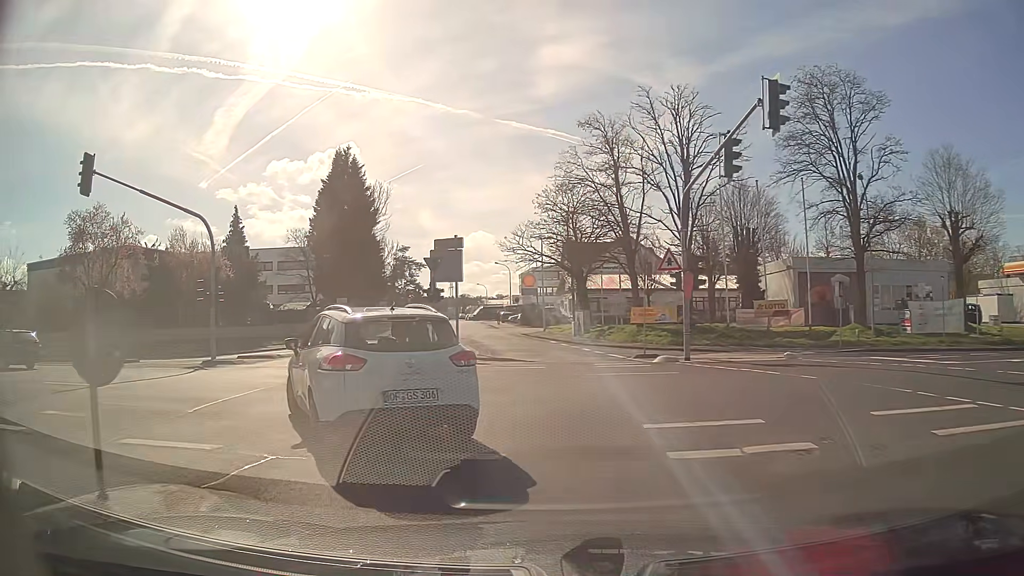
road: tertiary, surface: asphalt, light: Day
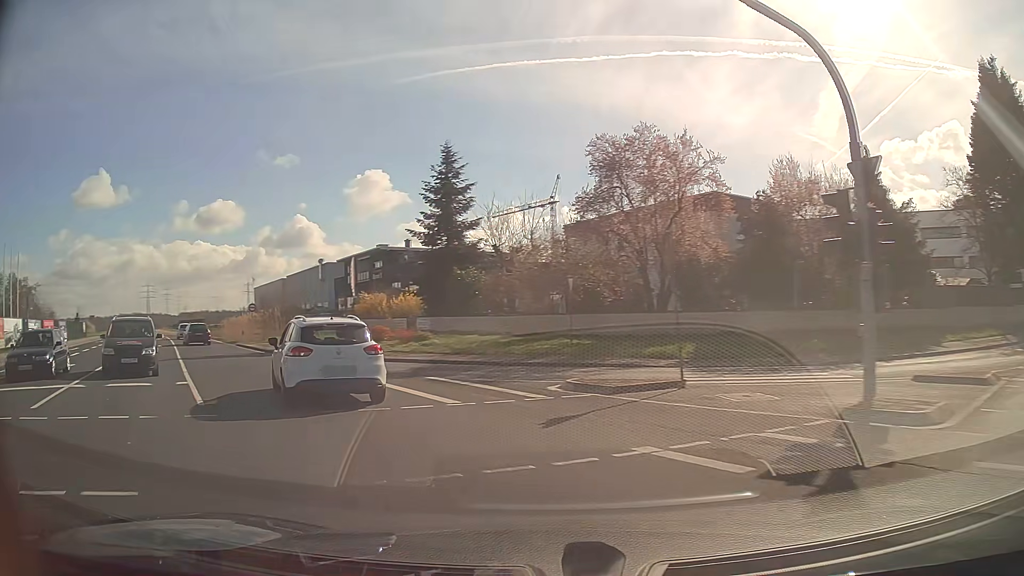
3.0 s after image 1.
(-7.0, +15.9) m; -54°
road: secondary
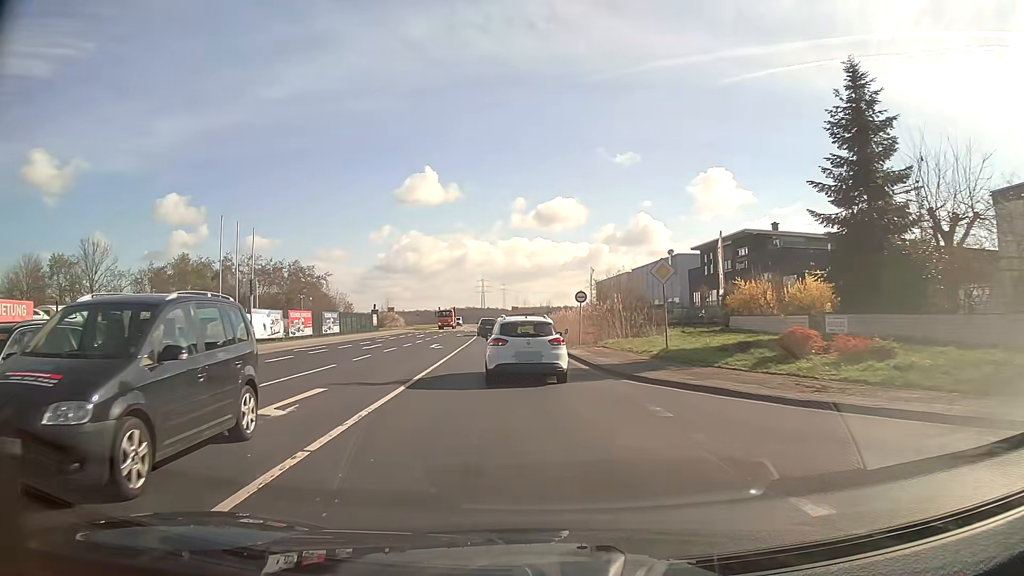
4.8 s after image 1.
(-4.2, +13.3) m; -29°
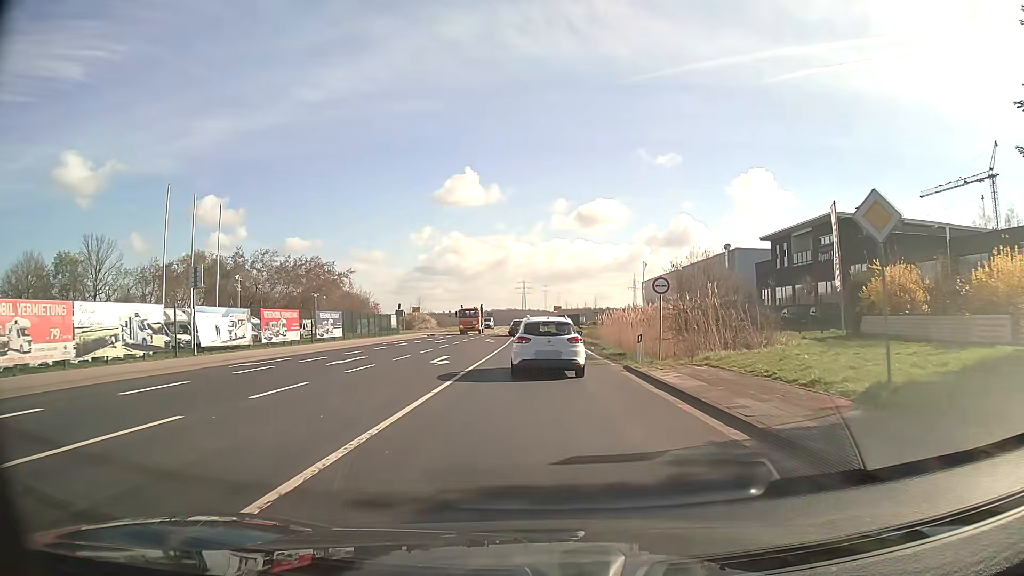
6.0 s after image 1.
(-0.5, +11.8) m; -4°
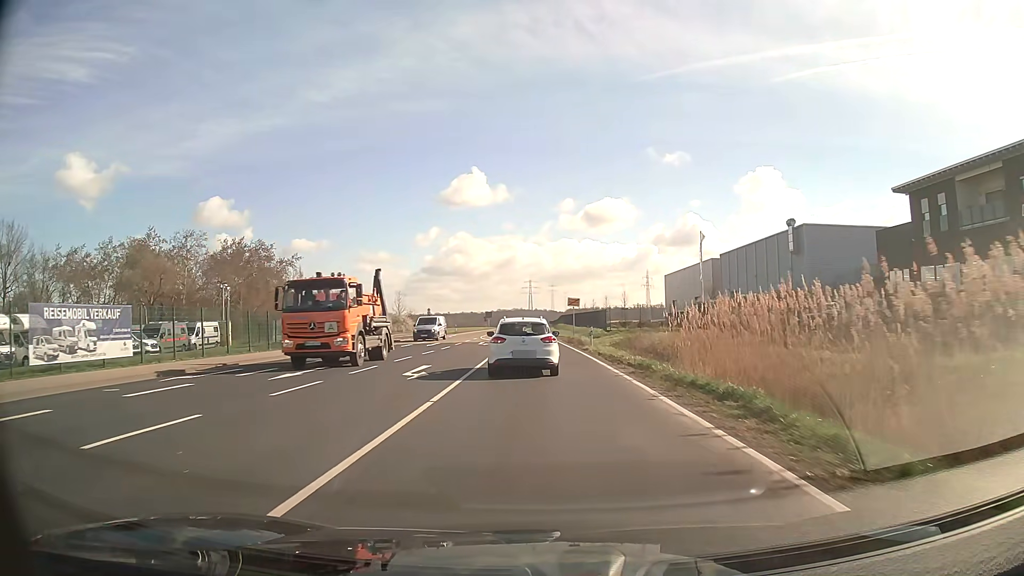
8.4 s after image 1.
(0.0, +28.6) m; 0°
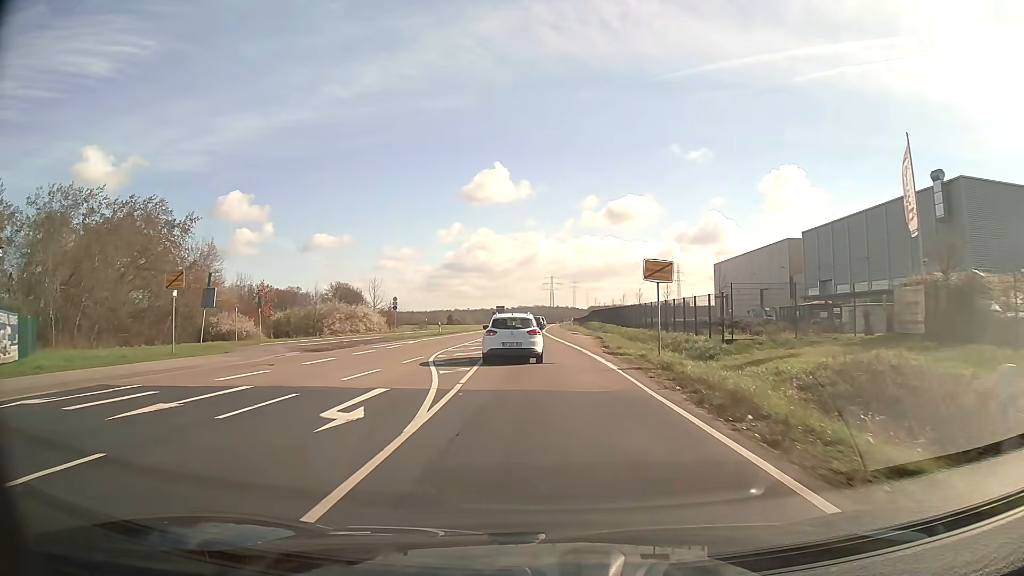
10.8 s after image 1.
(-0.5, +32.2) m; -2°
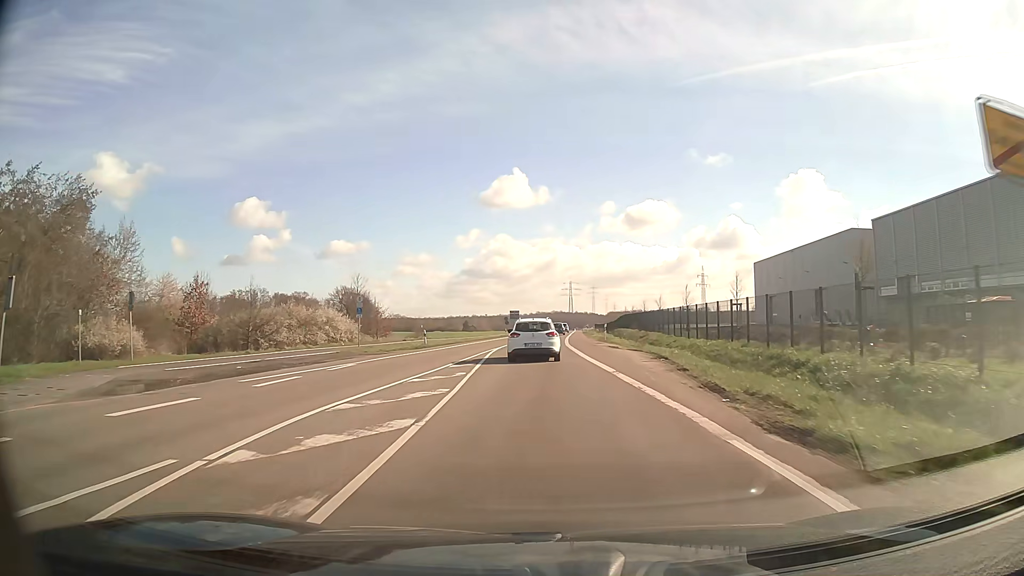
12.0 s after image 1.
(-0.2, +17.0) m; -2°
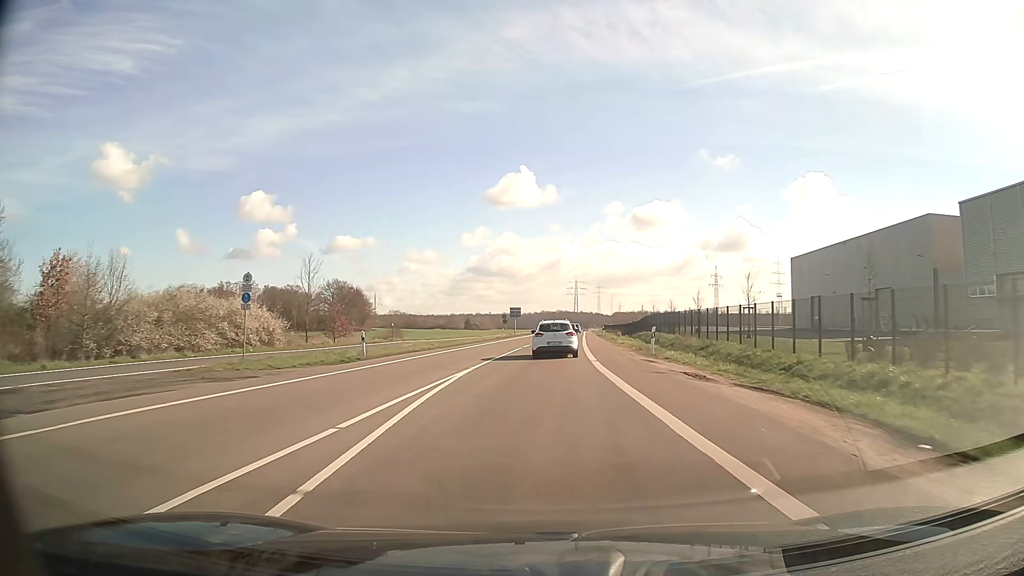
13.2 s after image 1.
(-0.1, +18.0) m; 0°
(0, +10) (0, +20) (0, +30) (+1, +40) (+1, +50) (+2, +60) (+3, +70) (+3, +80) (+4, +90) (+5, +100) m
